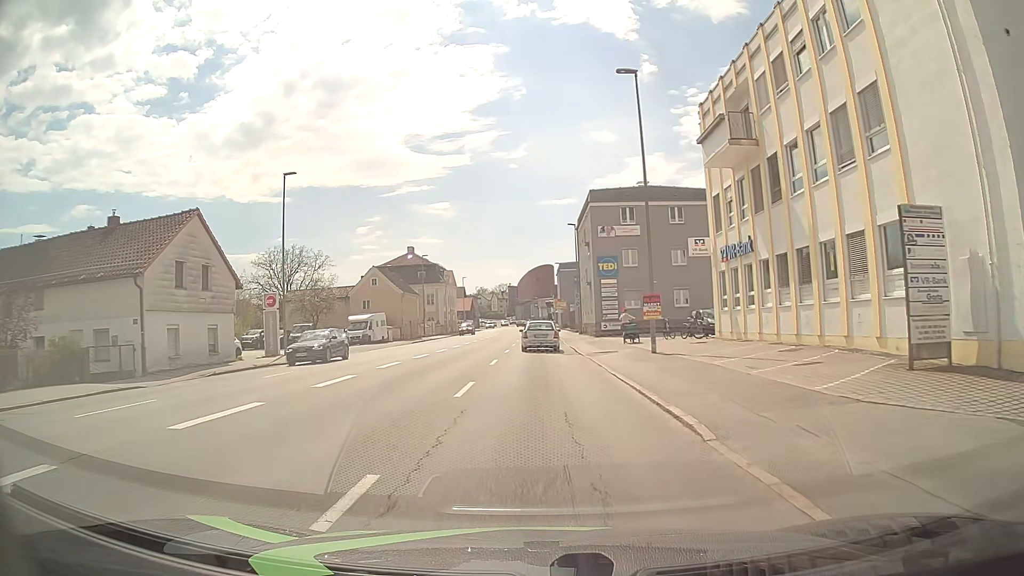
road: tertiary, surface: asphalt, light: Day
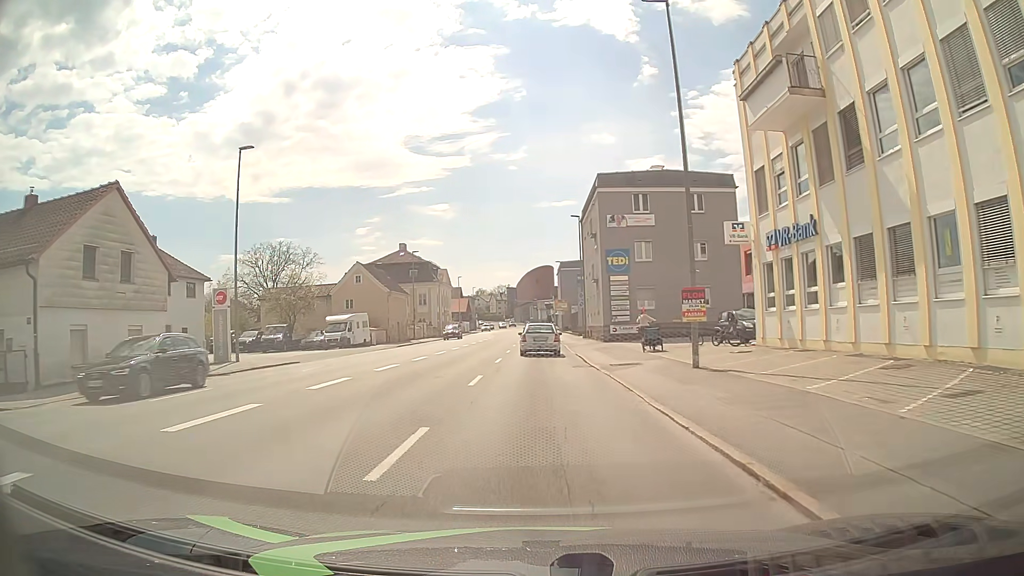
(0.0, +6.2) m; 0°
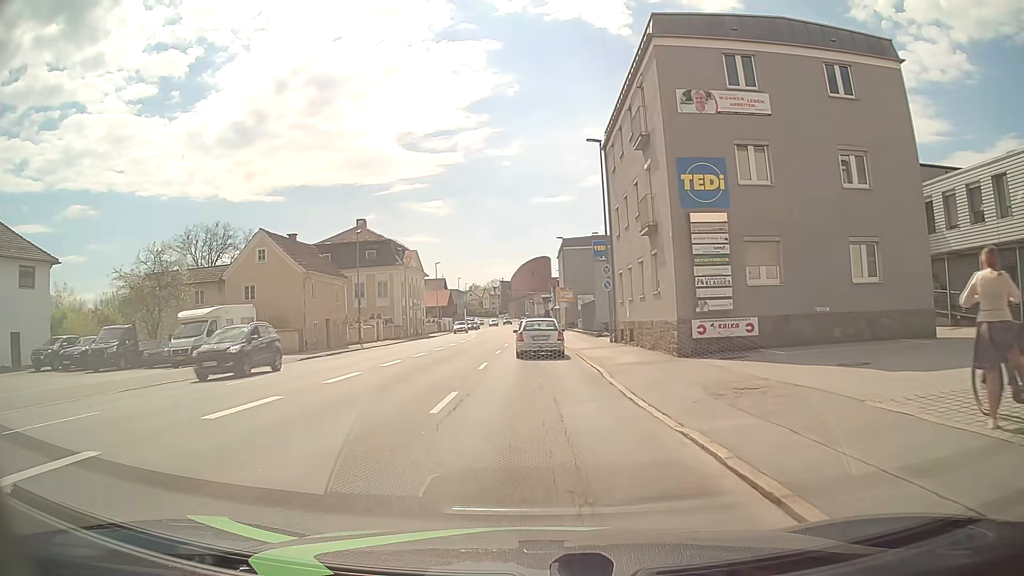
(+0.1, +22.6) m; 0°
(0, +10) (0, +20) (0, +30) (0, +40) (0, +50) (0, +60) (0, +70) (0, +80) (0, +90) (+2, +100) m
